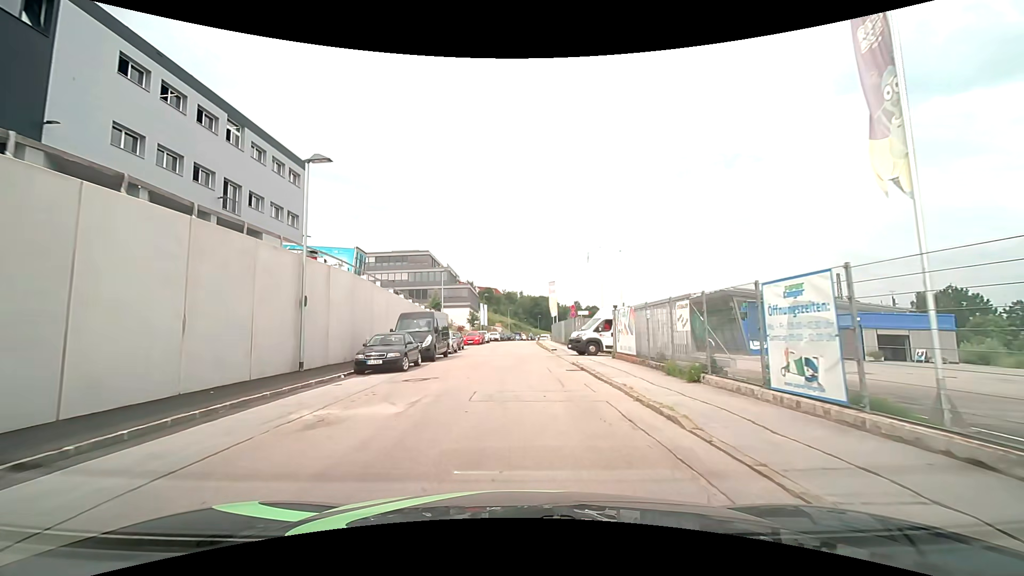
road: residential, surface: asphalt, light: Day
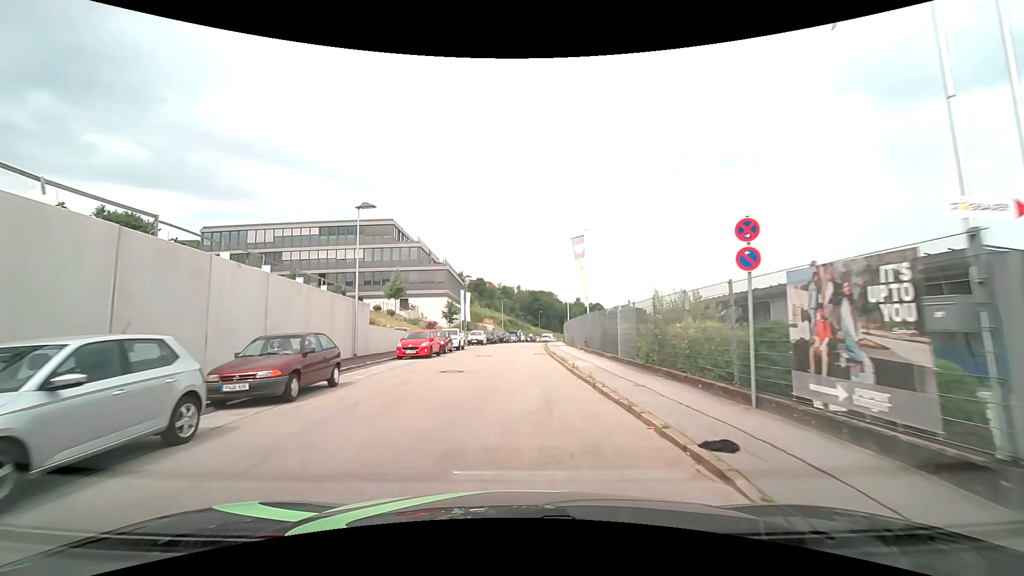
(-0.1, +28.0) m; 0°
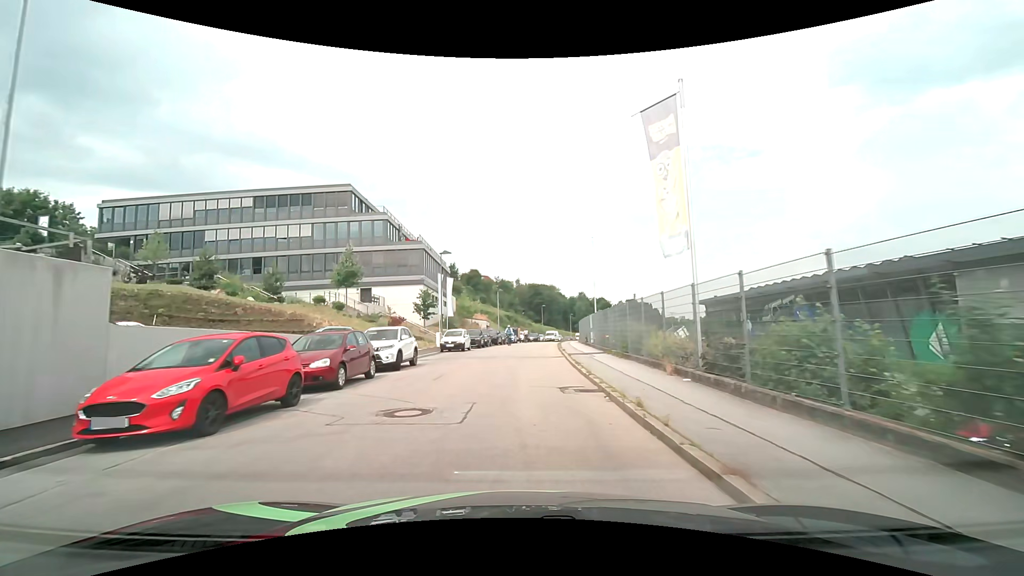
(-0.1, +18.2) m; 0°
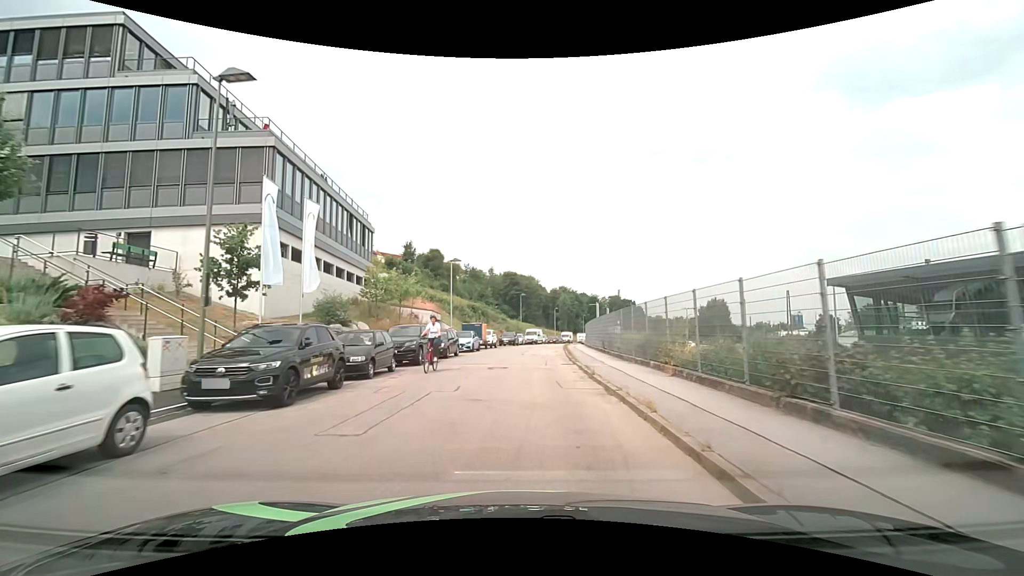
(+0.7, +30.2) m; +3°
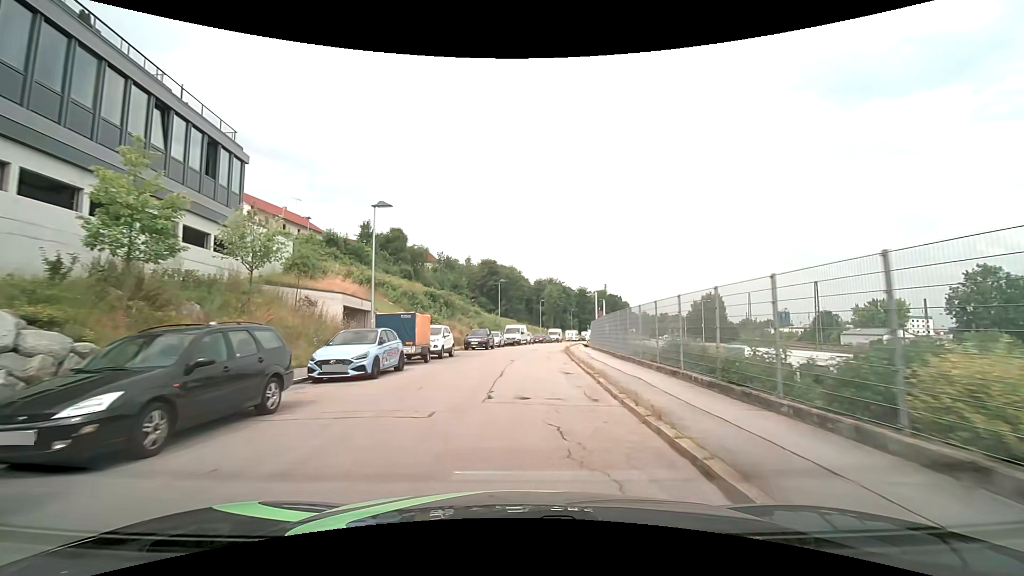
(+0.5, +19.2) m; +2°
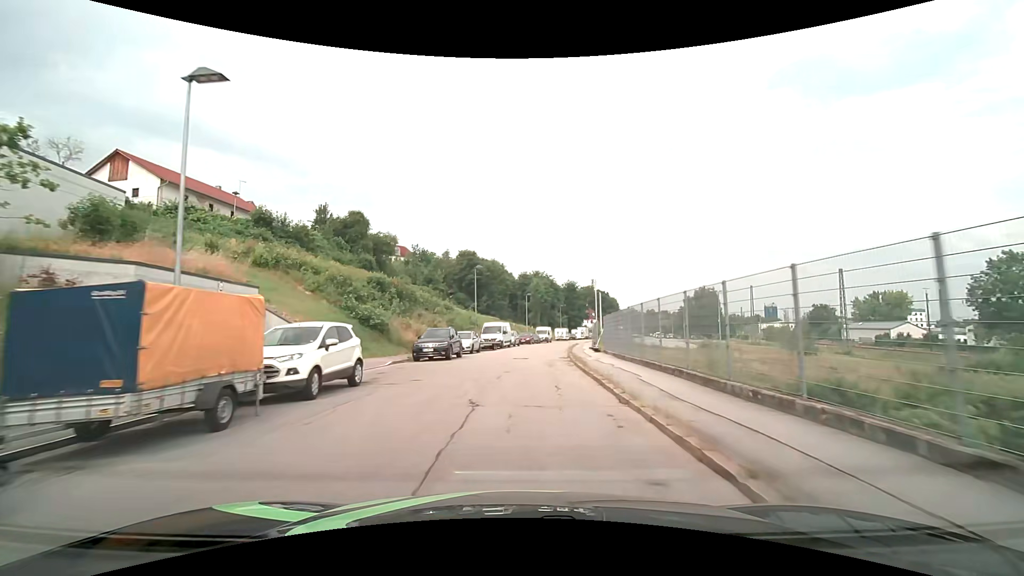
(+0.2, +13.5) m; +2°
